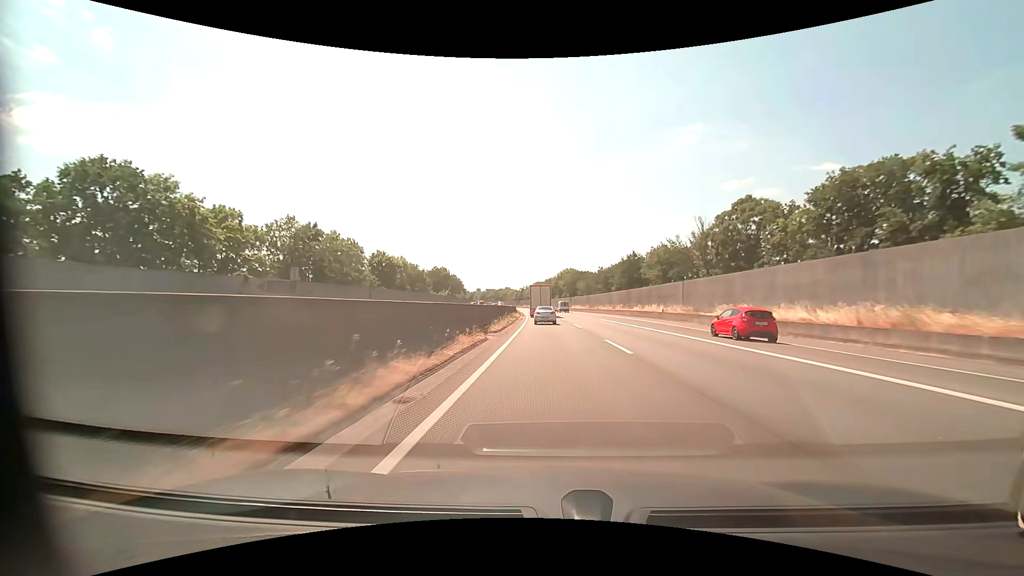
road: motorway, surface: asphalt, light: Day
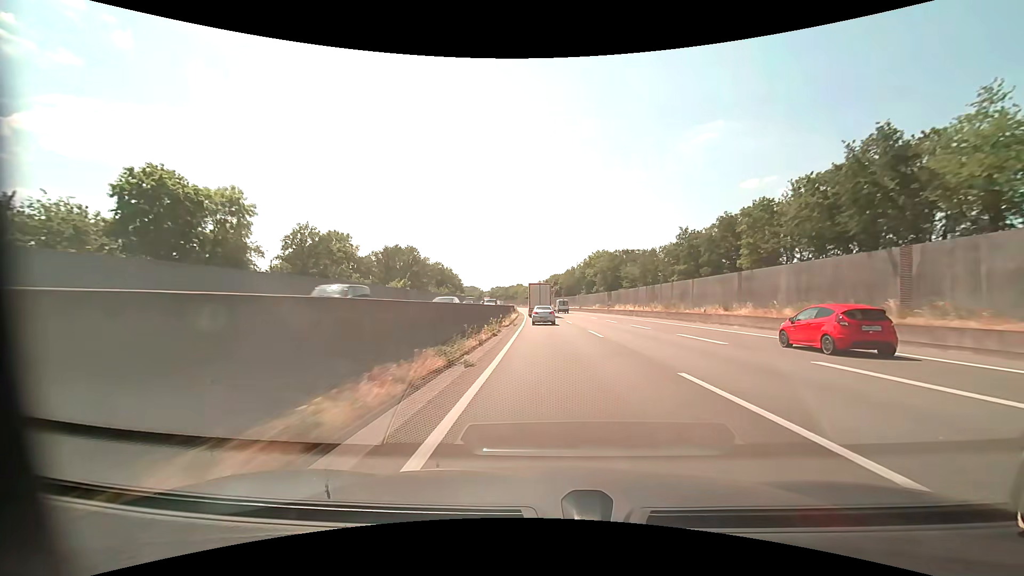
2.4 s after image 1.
(-1.5, +64.2) m; -2°
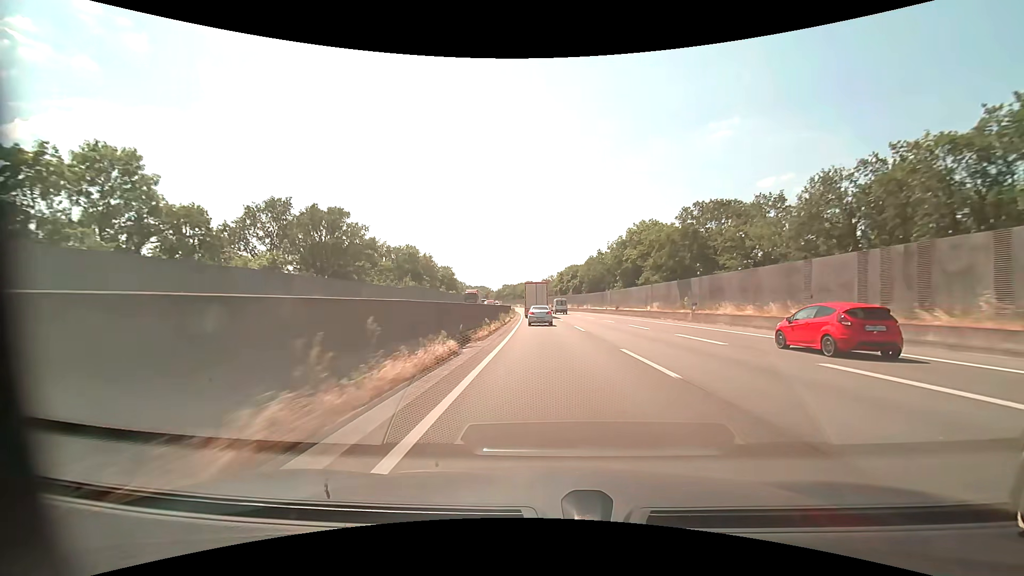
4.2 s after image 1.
(-0.6, +48.4) m; -1°
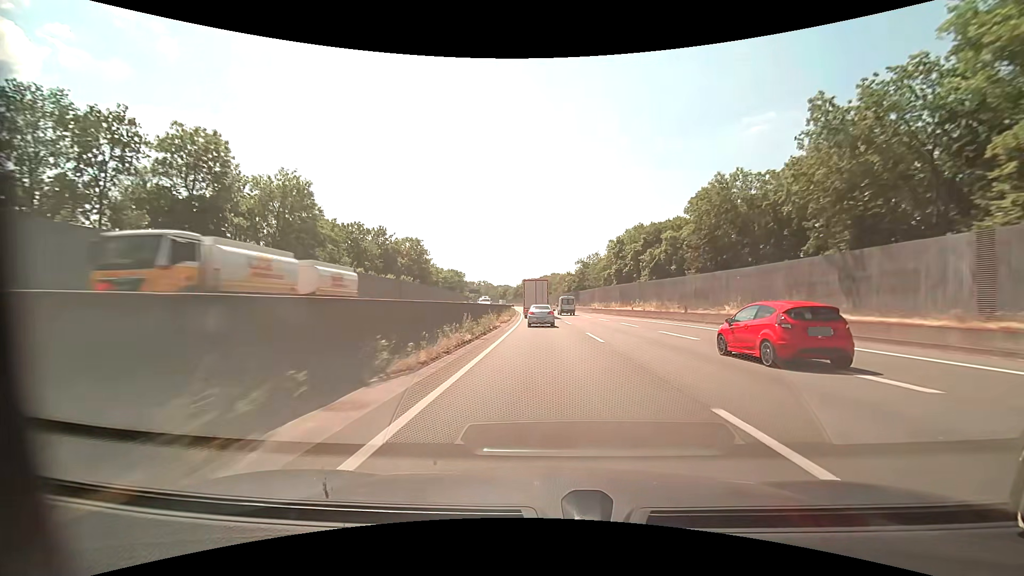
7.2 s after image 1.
(-2.0, +80.7) m; -3°
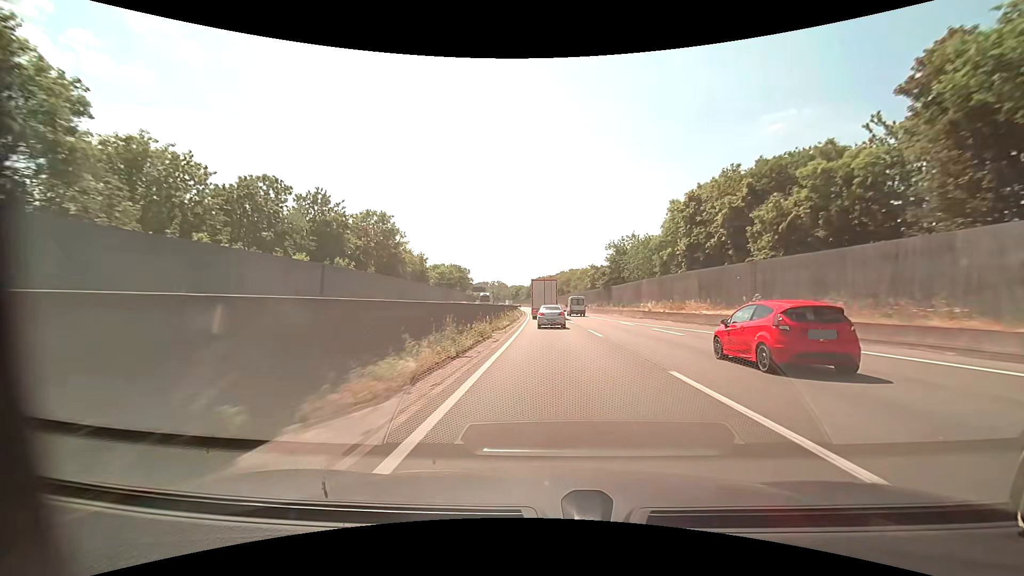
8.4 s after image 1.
(-0.5, +32.1) m; -2°
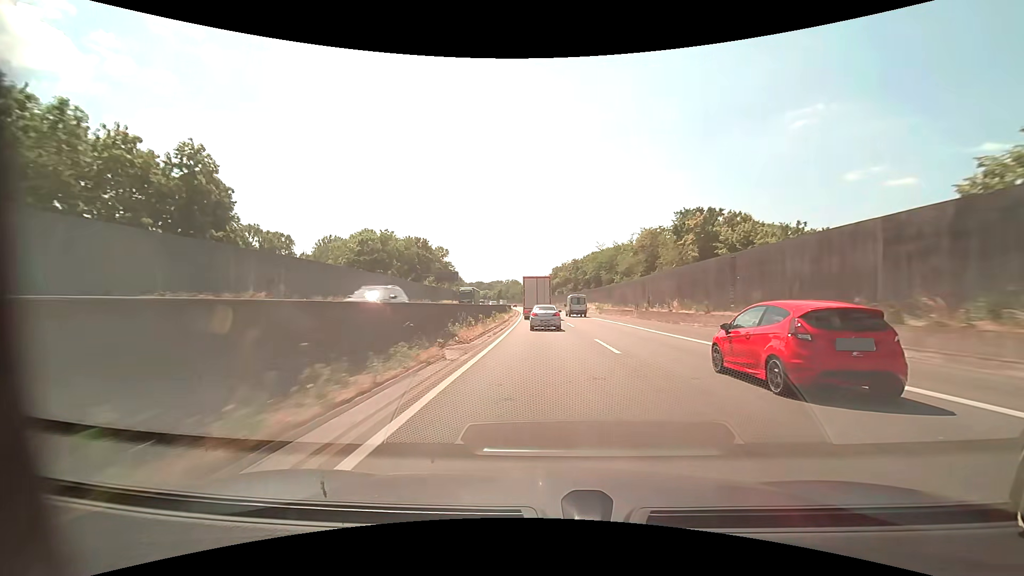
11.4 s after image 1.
(-1.0, +79.6) m; -2°
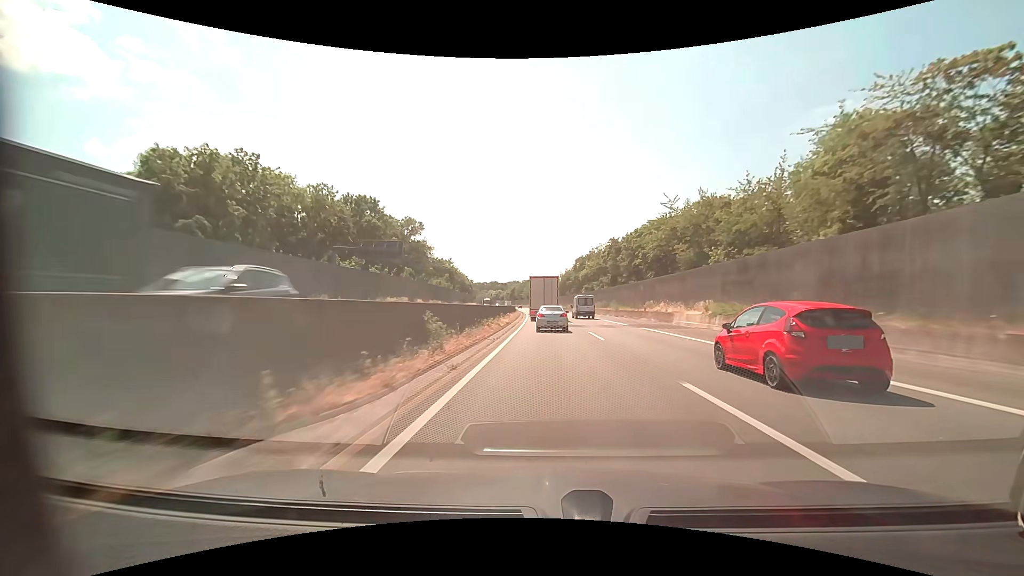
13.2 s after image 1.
(-0.9, +47.3) m; -2°
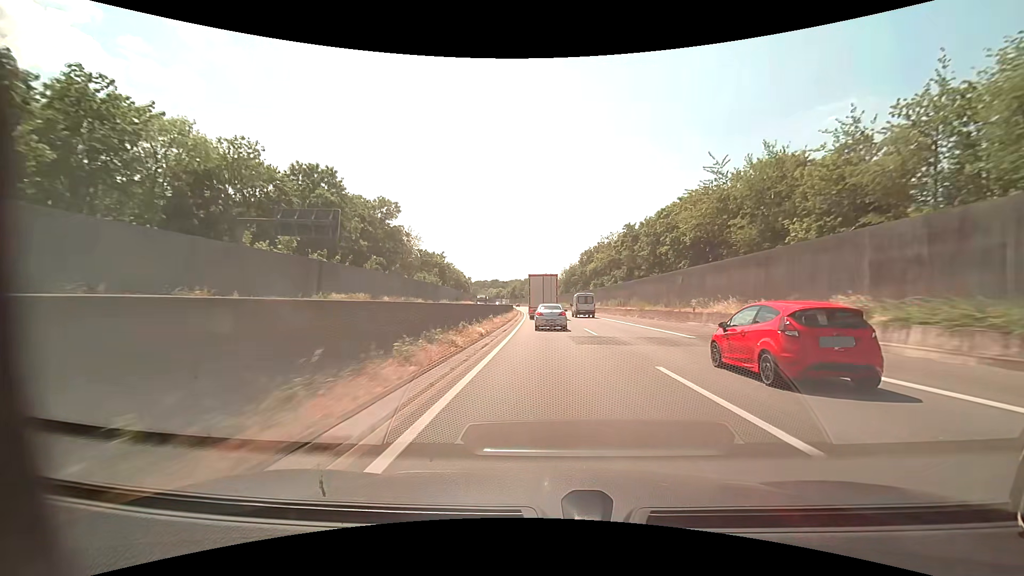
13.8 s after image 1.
(-0.1, +15.7) m; 0°
